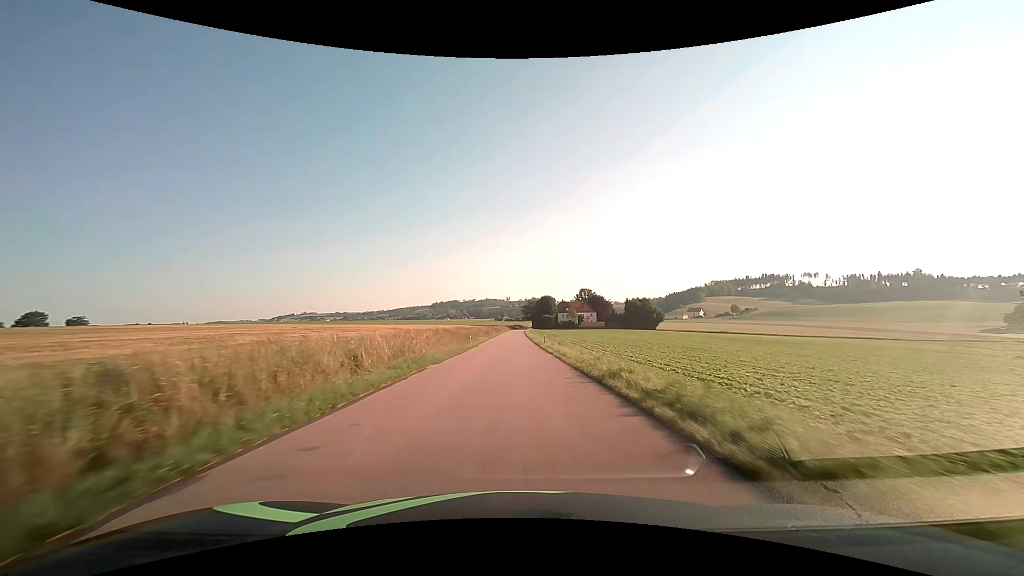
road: tertiary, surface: asphalt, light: Day
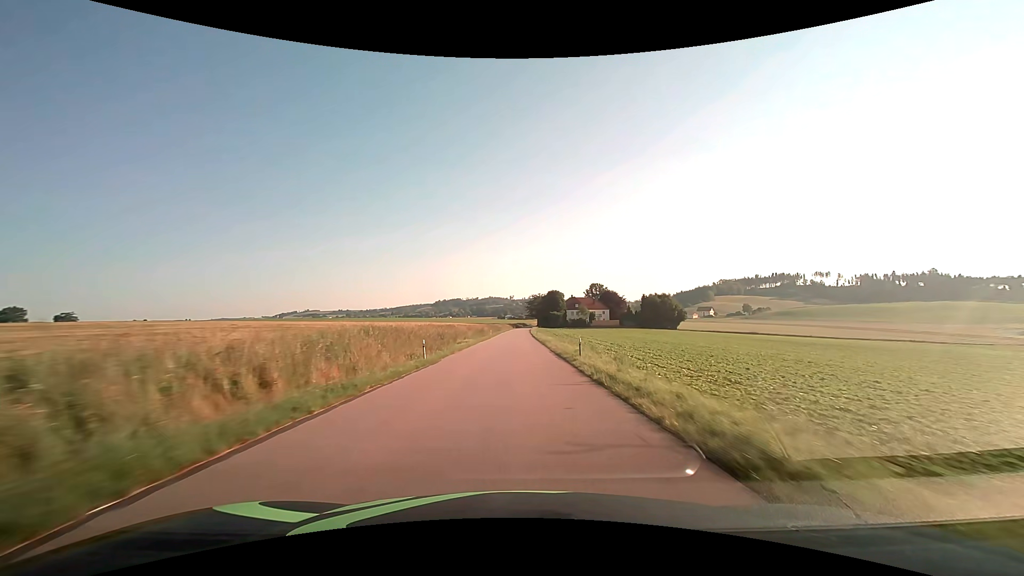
(-0.2, +23.6) m; 0°
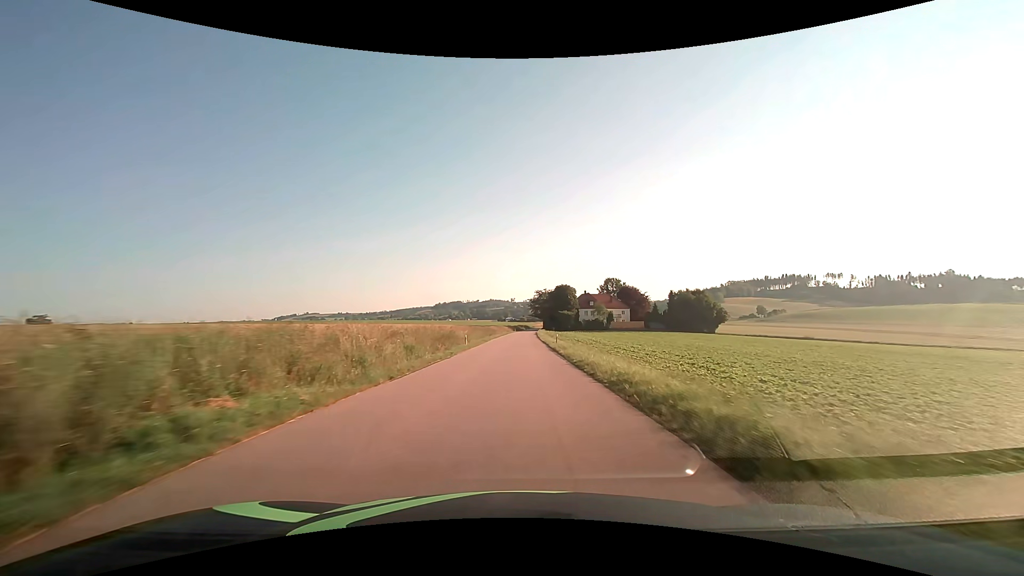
(-0.1, +35.8) m; 0°
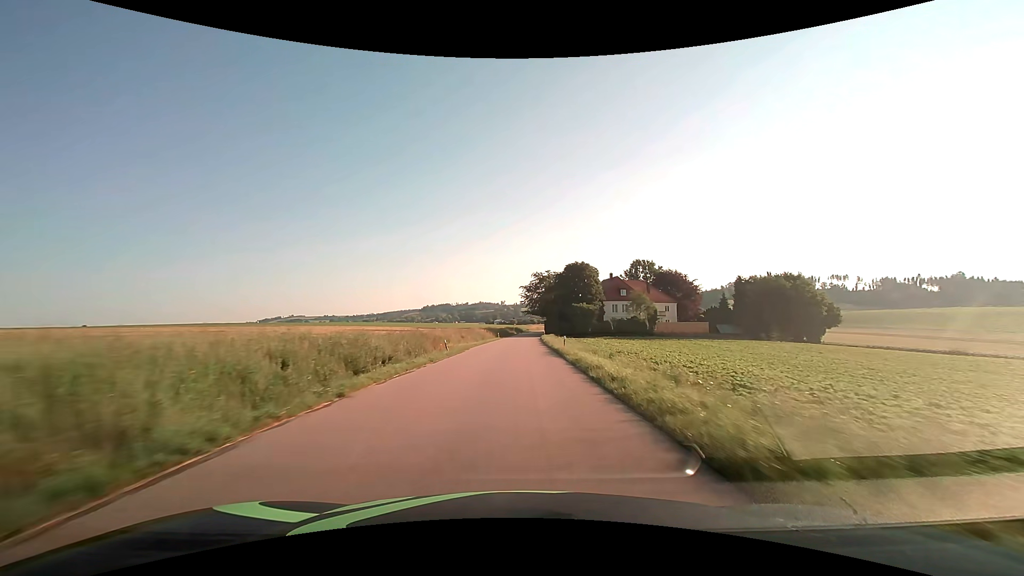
(+0.6, +59.4) m; +1°
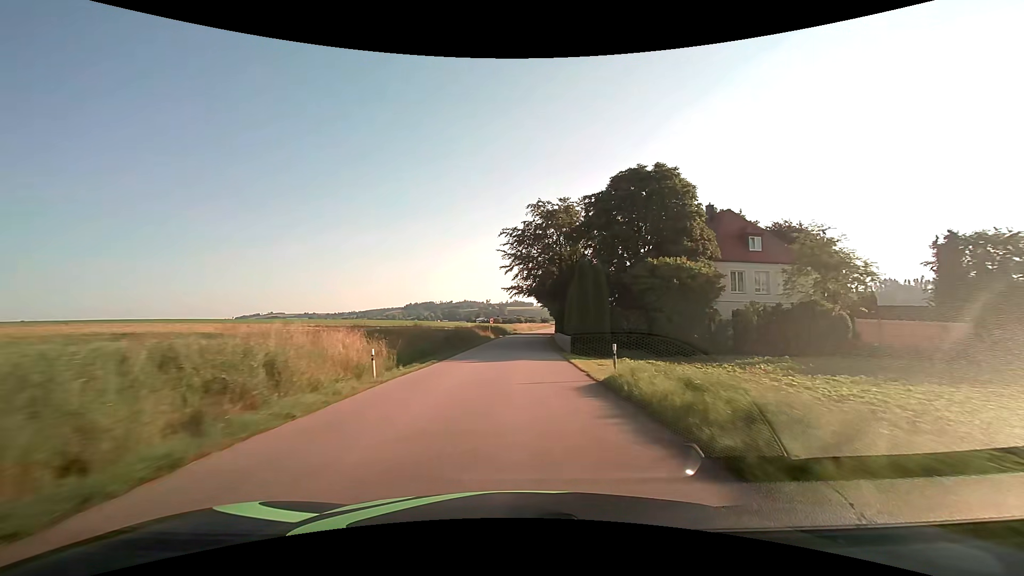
(+0.7, +58.4) m; +2°
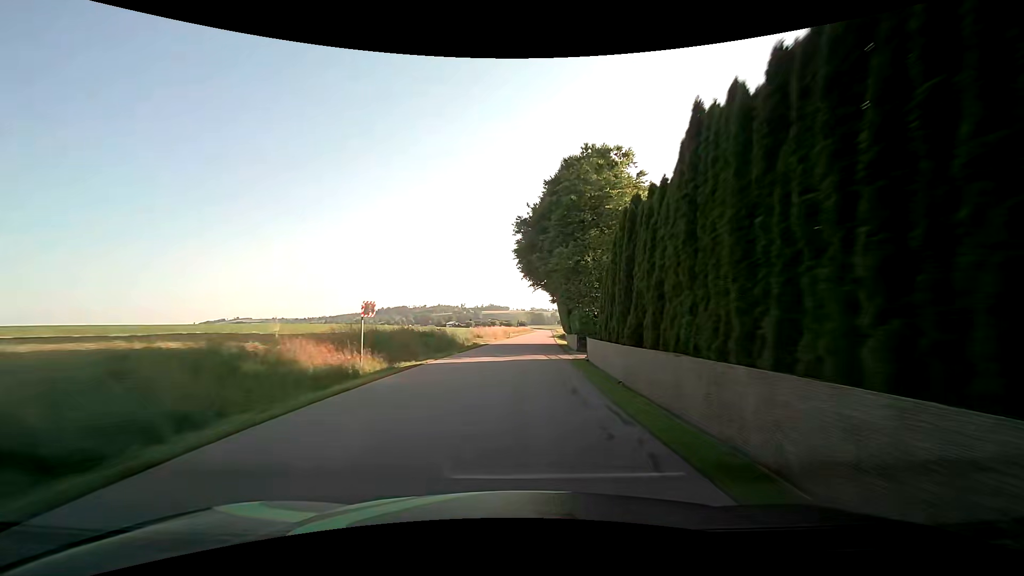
(+0.9, +46.6) m; +3°
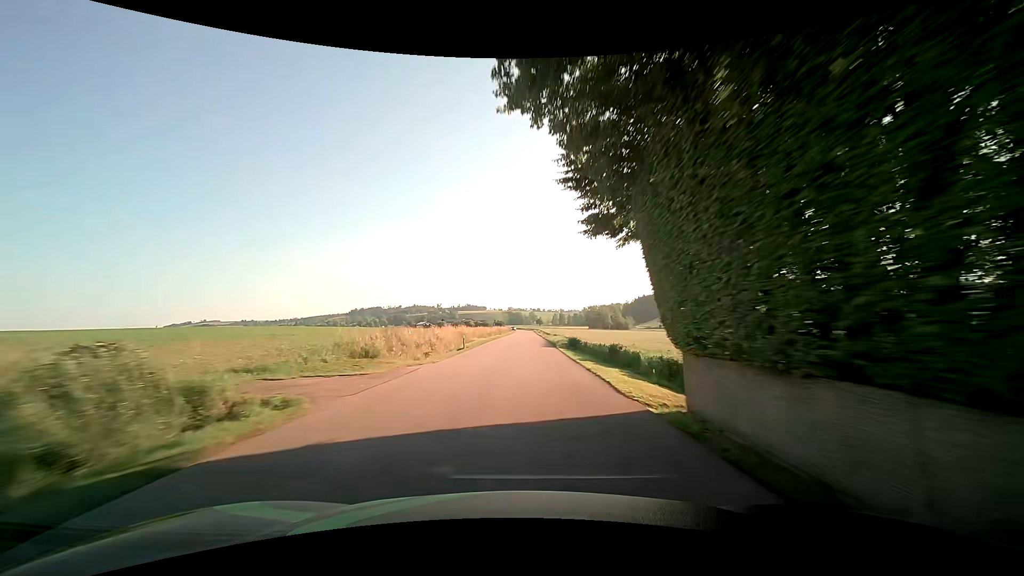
(+0.7, +34.8) m; +2°
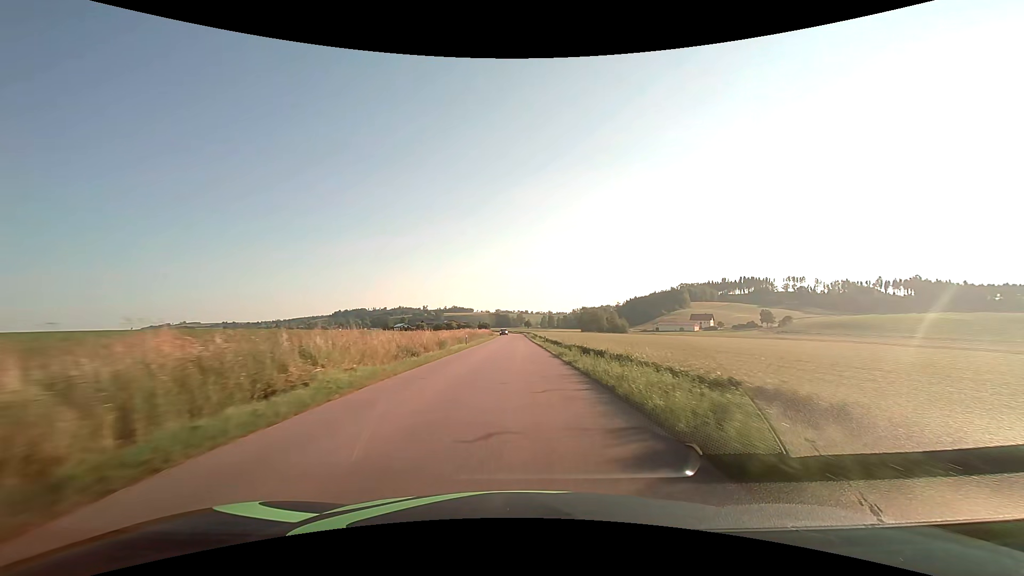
(+0.6, +34.6) m; +2°
(0, +10) (0, +20) (0, +30) (0, +40) (0, +50) (0, +60) (0, +70) (0, +80) (0, +90) (0, +100) m
